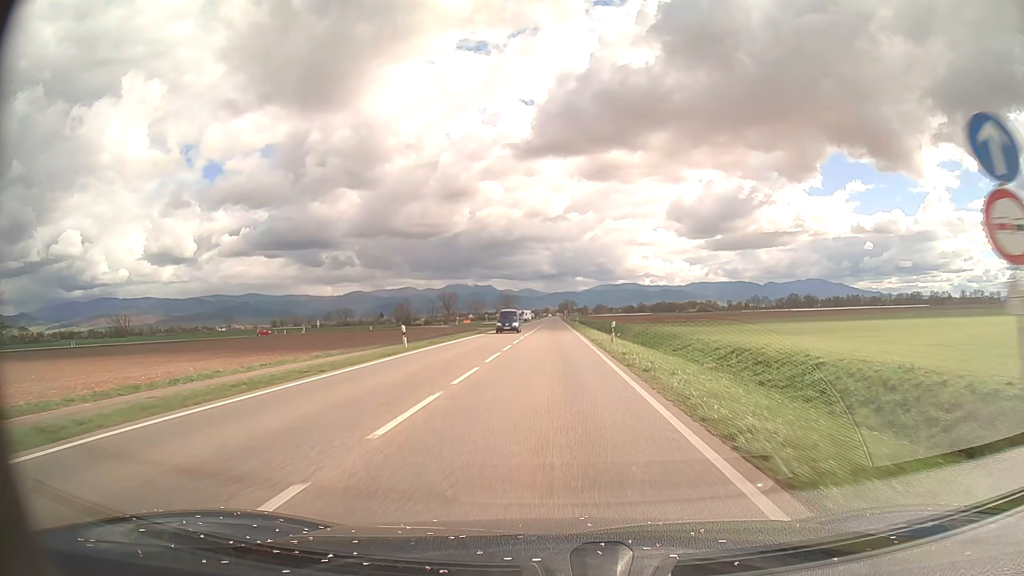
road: primary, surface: asphalt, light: Day
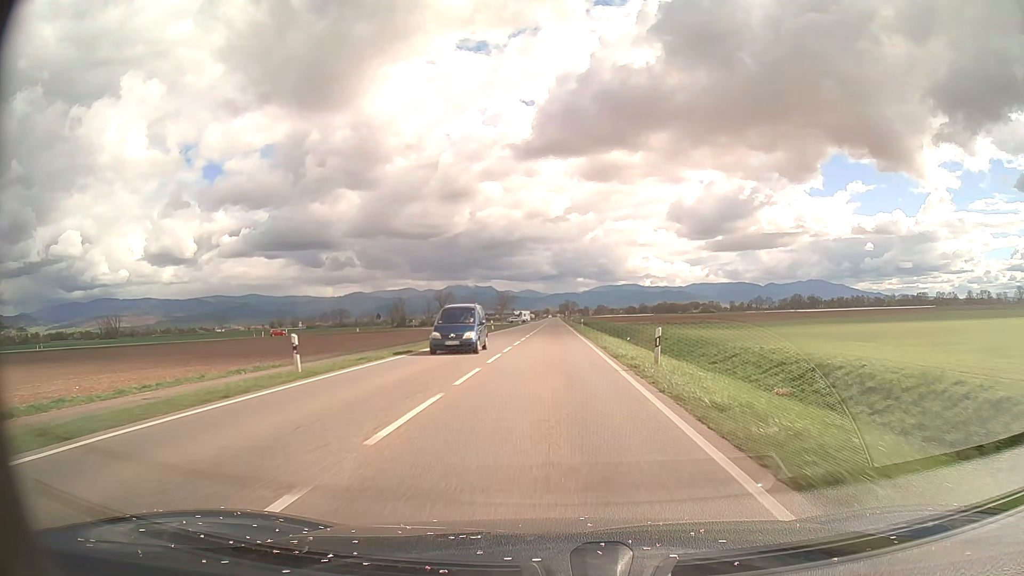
(0.0, +12.3) m; 0°
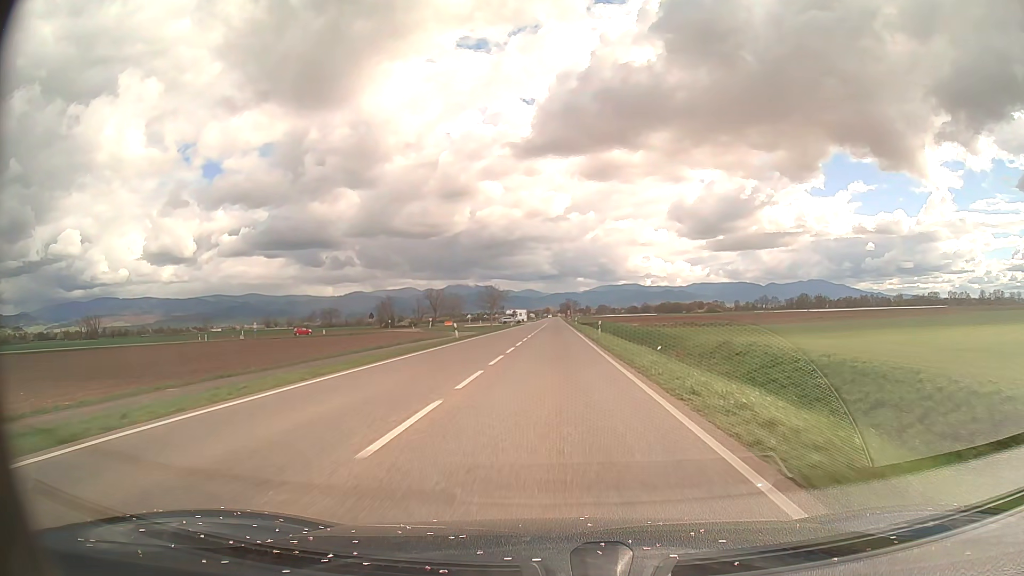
(0.0, +24.6) m; 0°
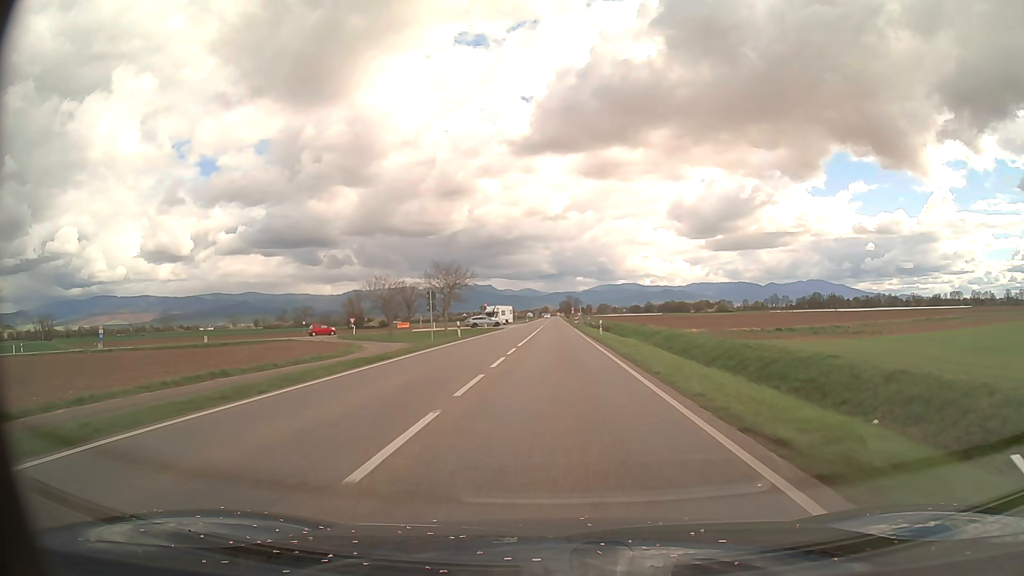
(0.0, +49.3) m; 0°
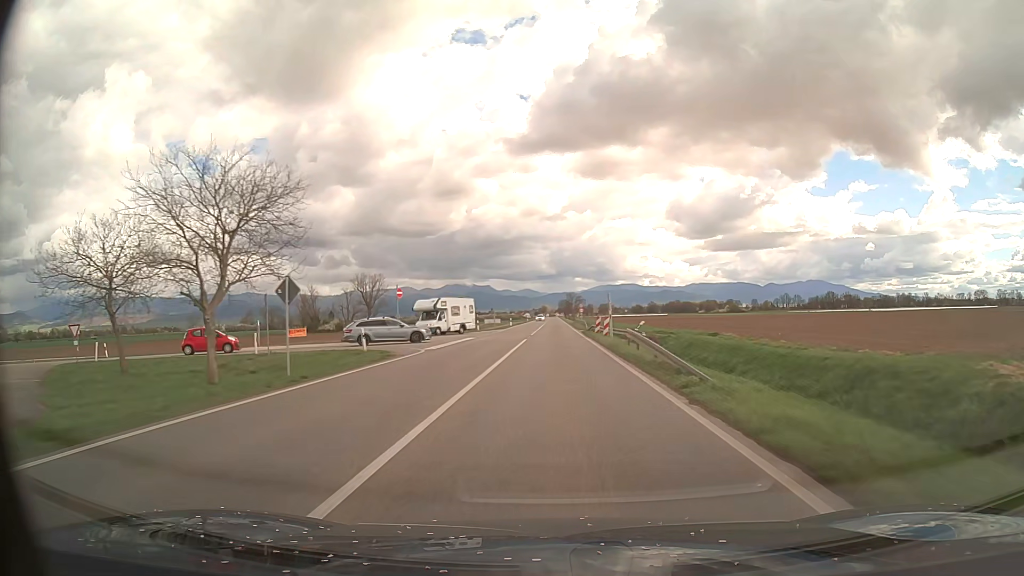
(+0.1, +49.3) m; 0°
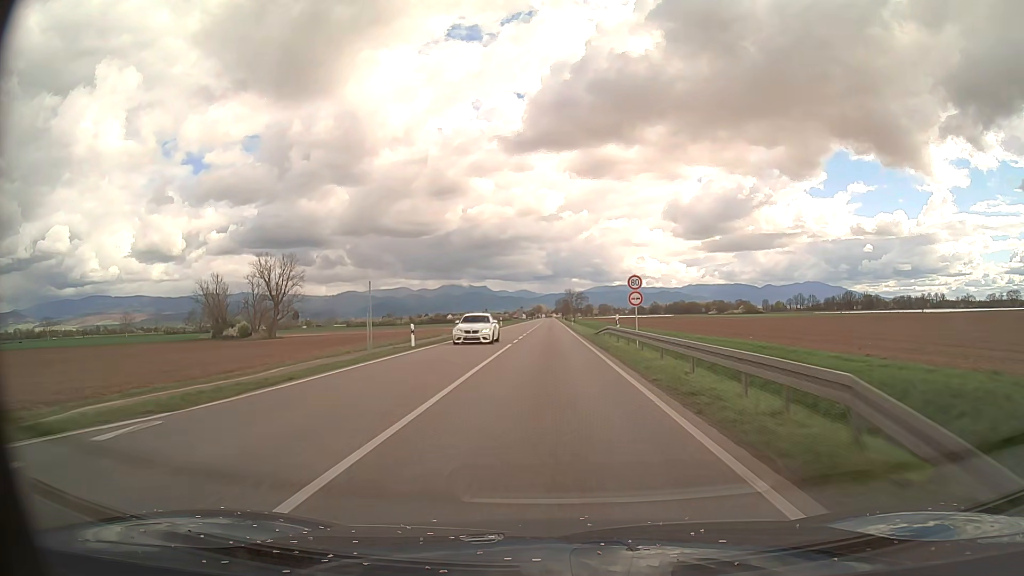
(+0.3, +61.7) m; 0°
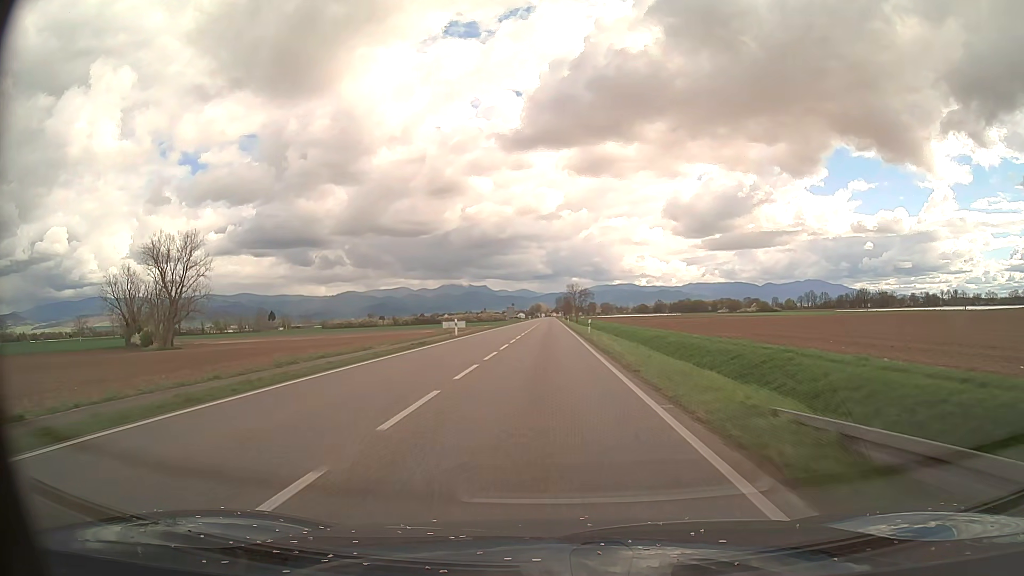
(0.0, +37.0) m; 0°
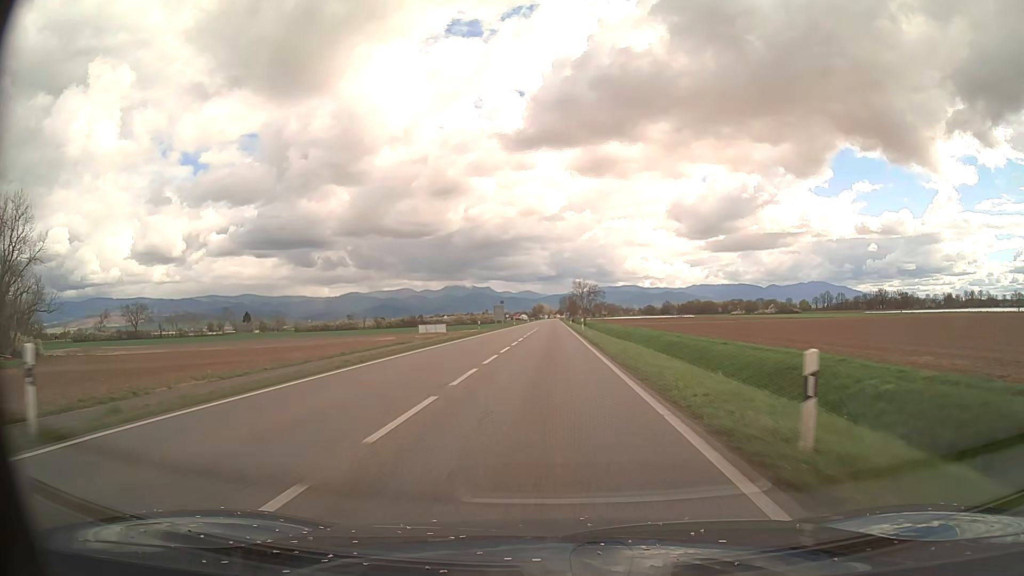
(-0.1, +37.0) m; 0°
(0, +10) (0, +20) (0, +30) (0, +40) (0, +50) (0, +60) (0, +70) (0, +80) (0, +90) (0, +100) m
